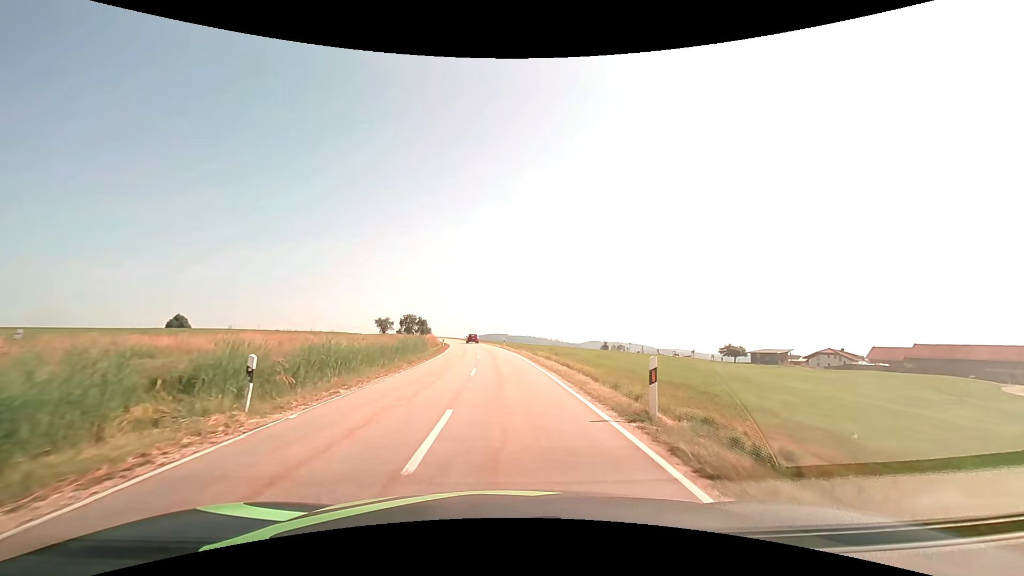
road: tertiary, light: Day
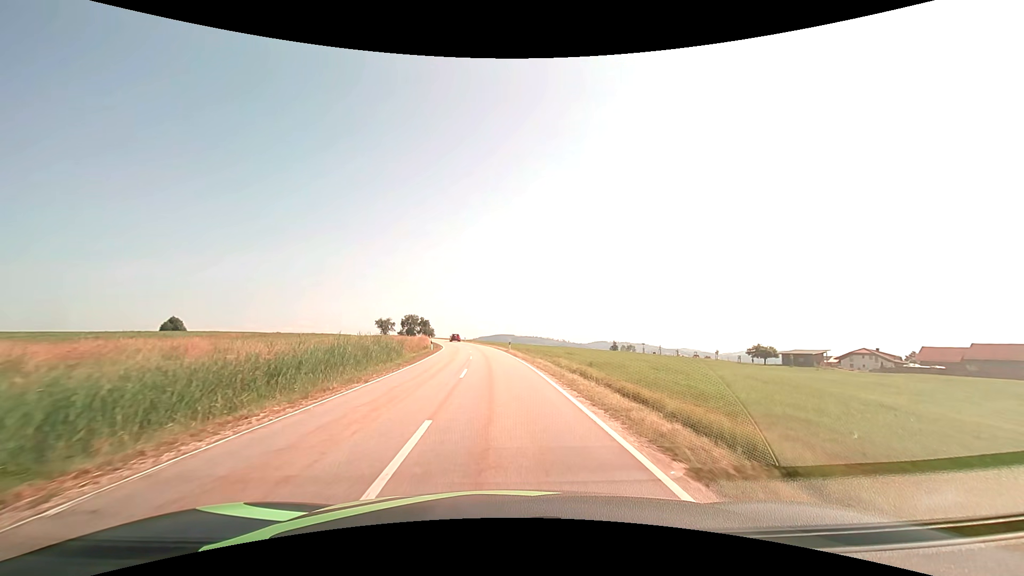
(+0.1, +13.7) m; 0°
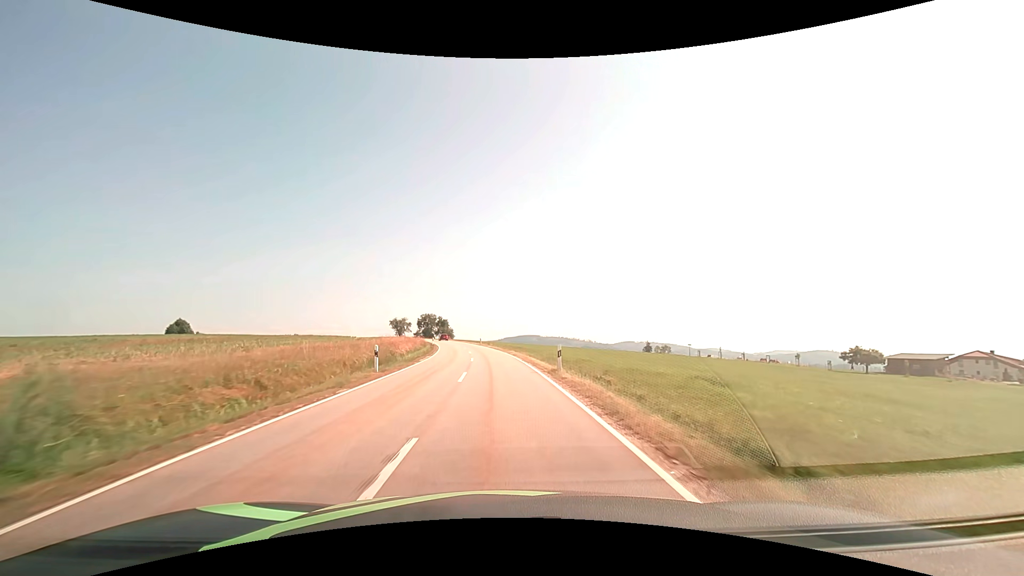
(-0.7, +27.3) m; -3°
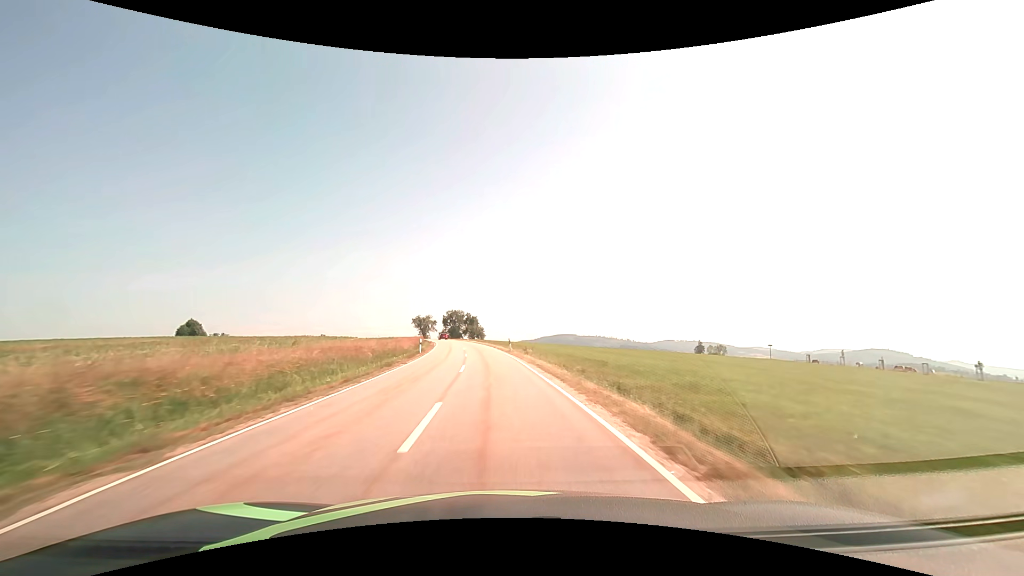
(-1.2, +34.5) m; -4°
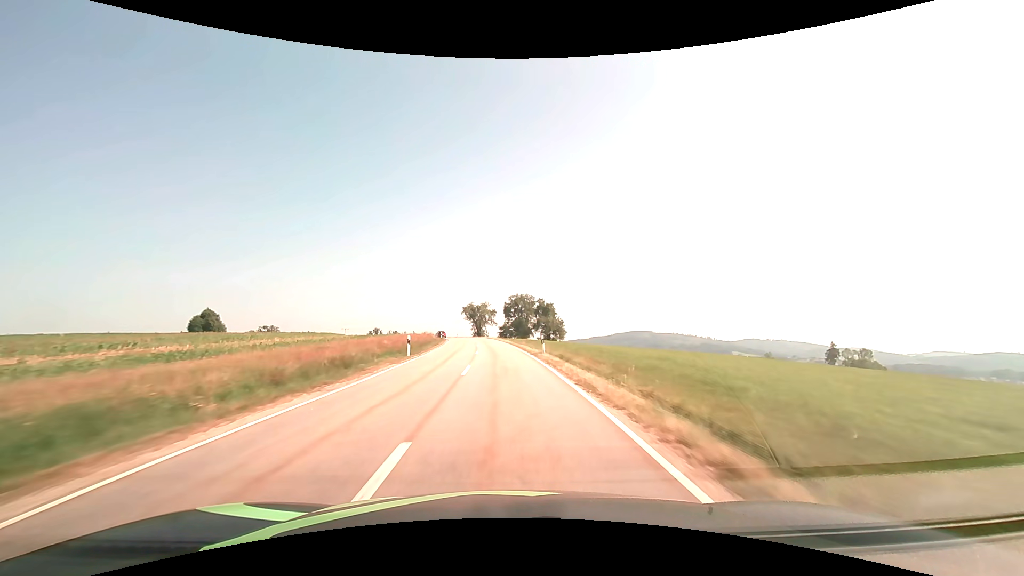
(-5.4, +66.8) m; -8°
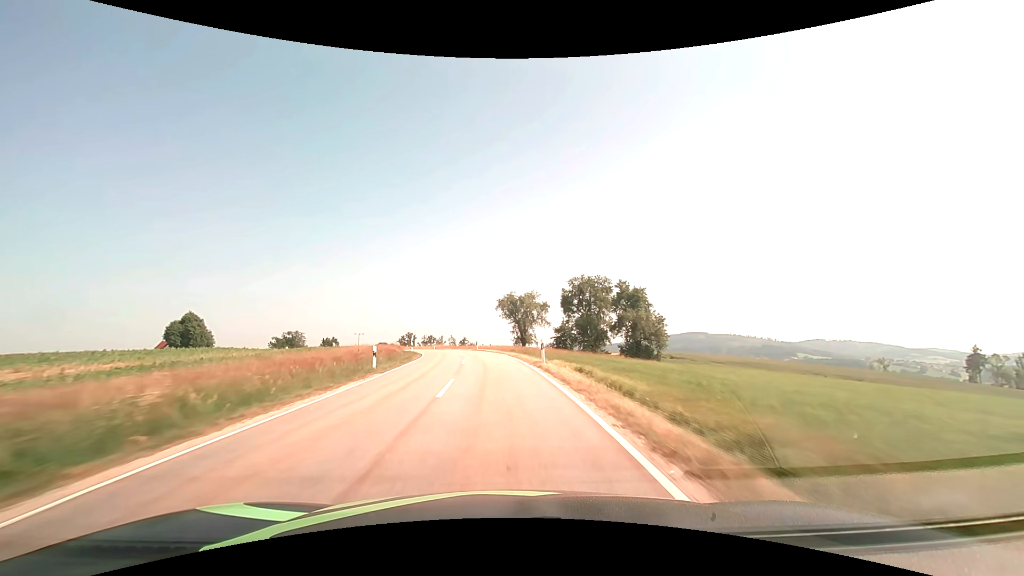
(-2.1, +53.7) m; -5°
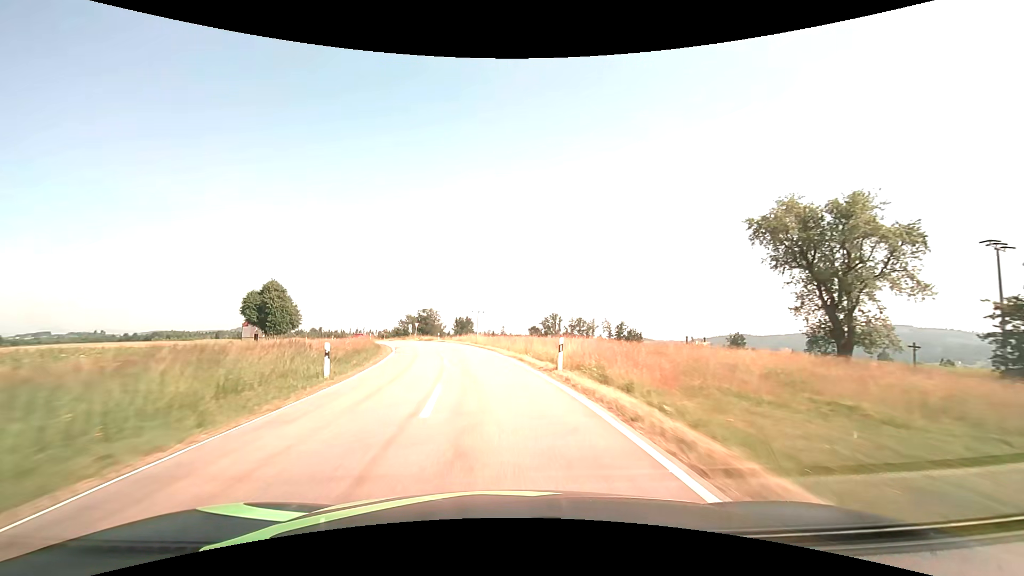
(-8.0, +63.9) m; -17°
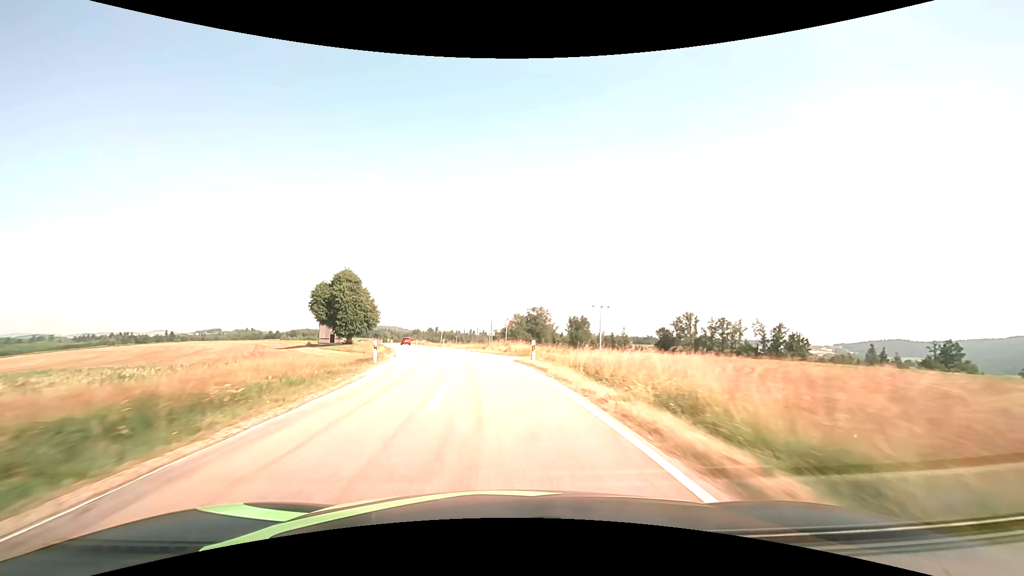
(-4.0, +36.5) m; -13°
(0, +10) (-1, +20) (-3, +30) (-5, +40) (-7, +49) (-9, +59) (-12, +69) (-15, +78) (-17, +88) (-20, +98) m
